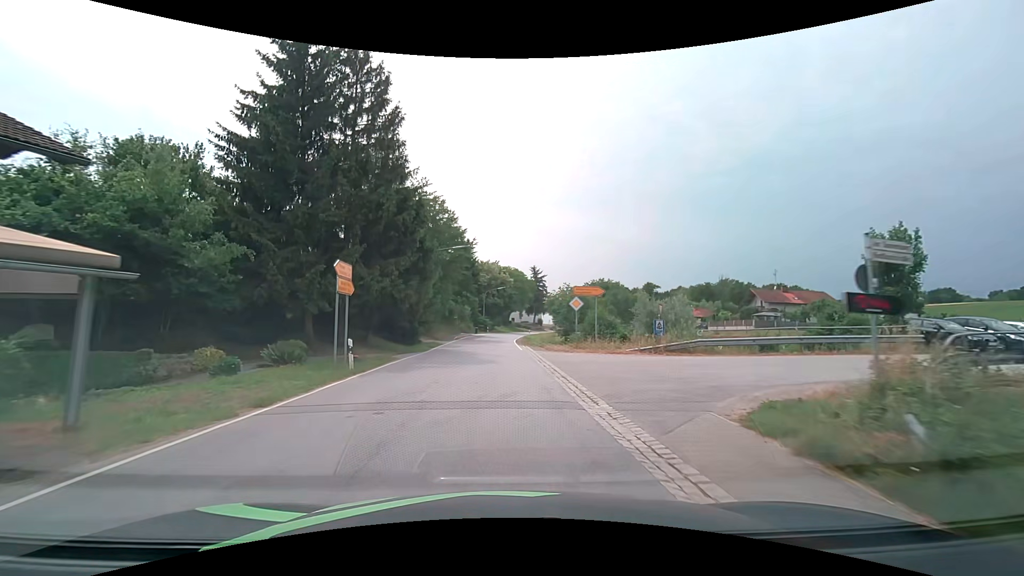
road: secondary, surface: asphalt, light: Day
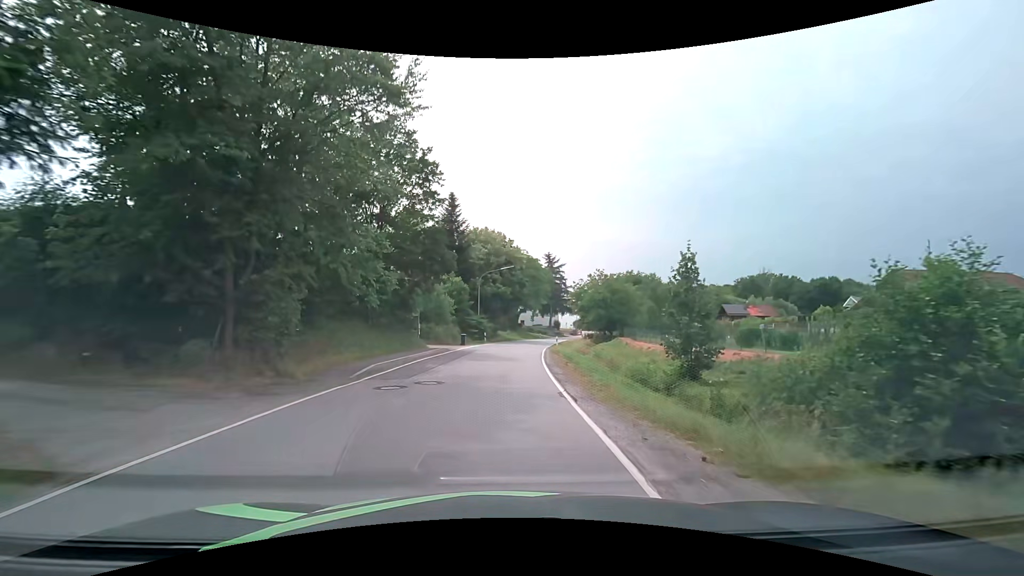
(-0.6, +33.8) m; -2°
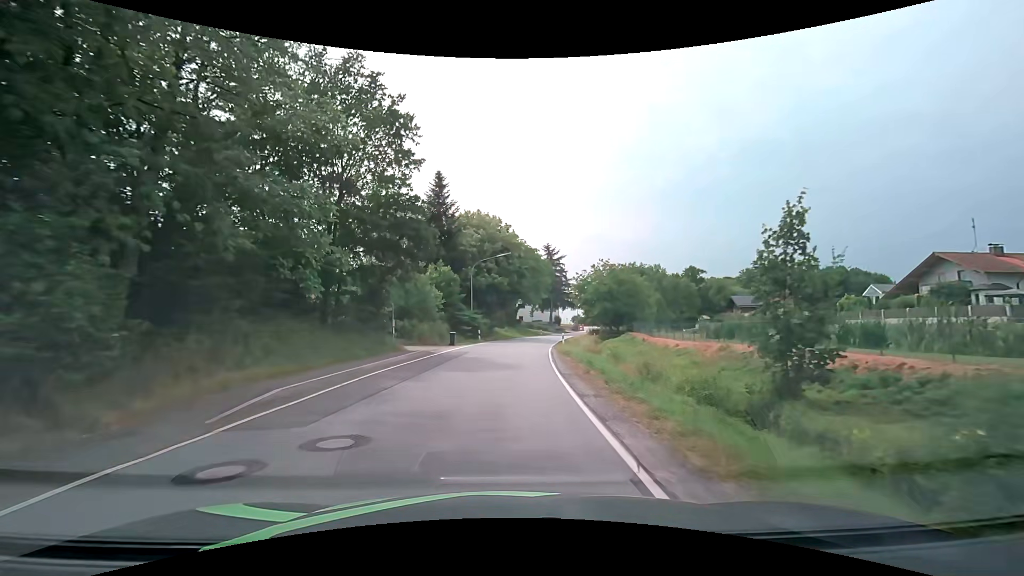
(+0.1, +6.8) m; +1°
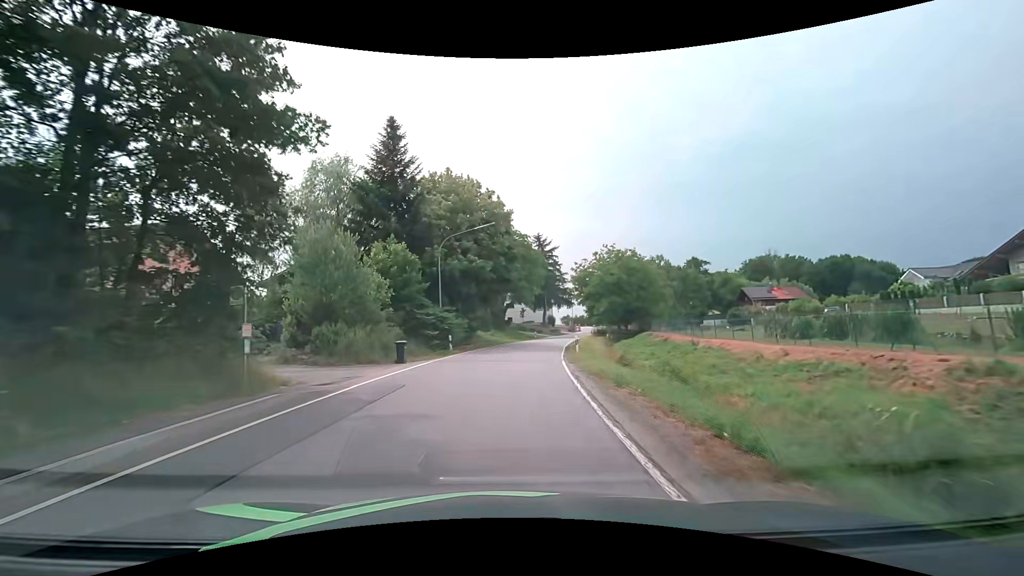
(0.0, +13.7) m; +1°
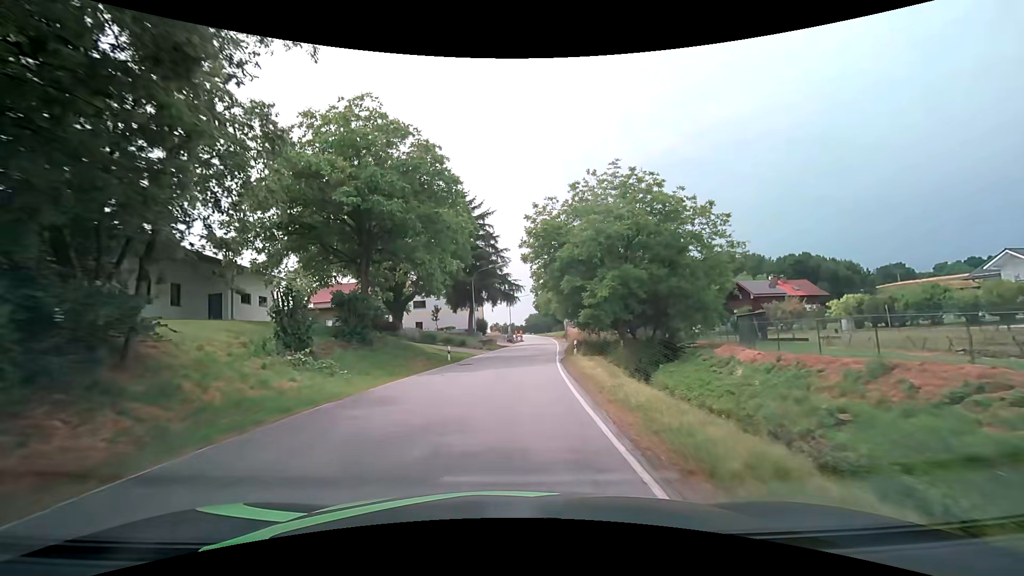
(+2.2, +34.8) m; +8°
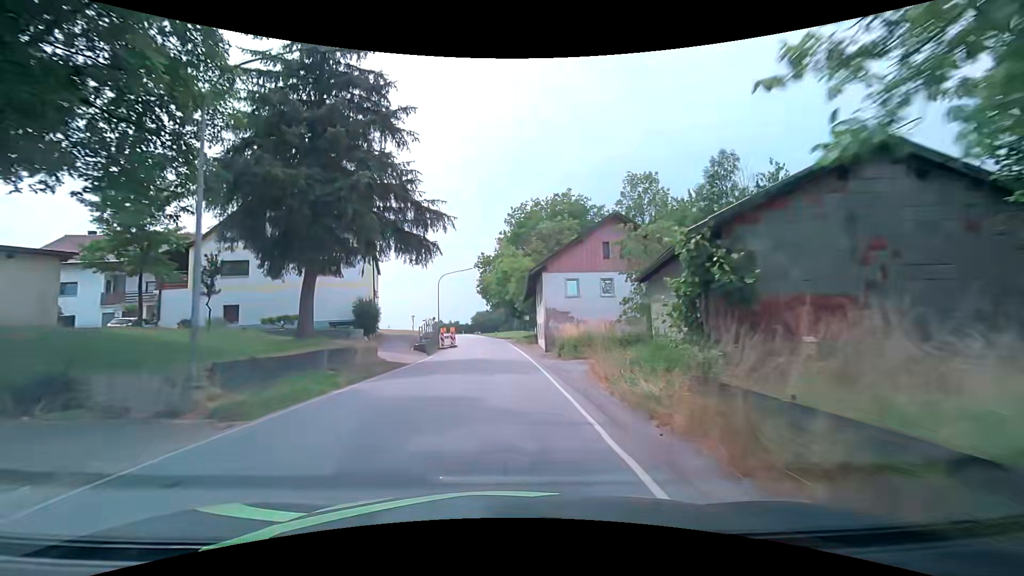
(+1.8, +35.9) m; +6°
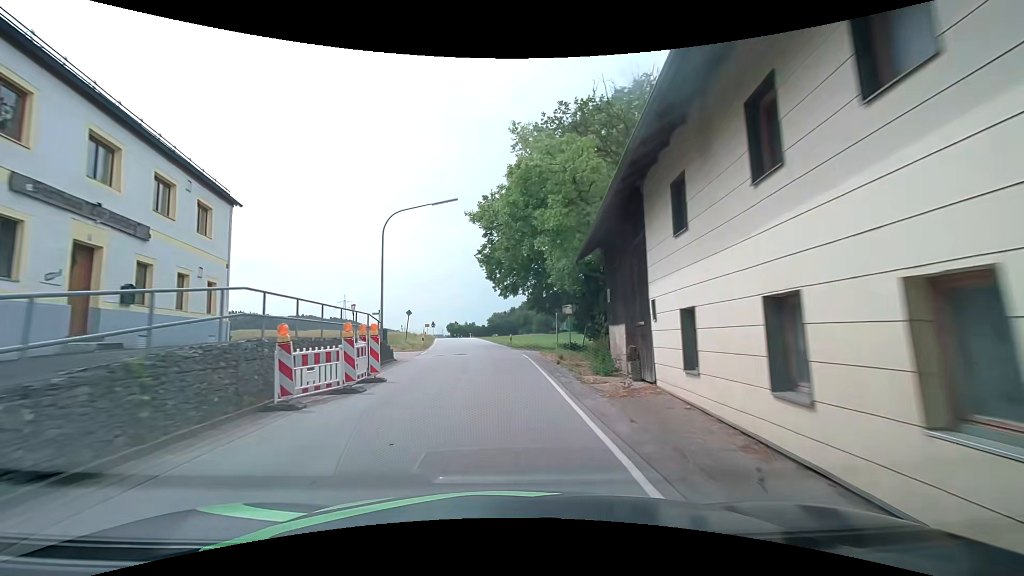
(-0.2, +29.3) m; -2°
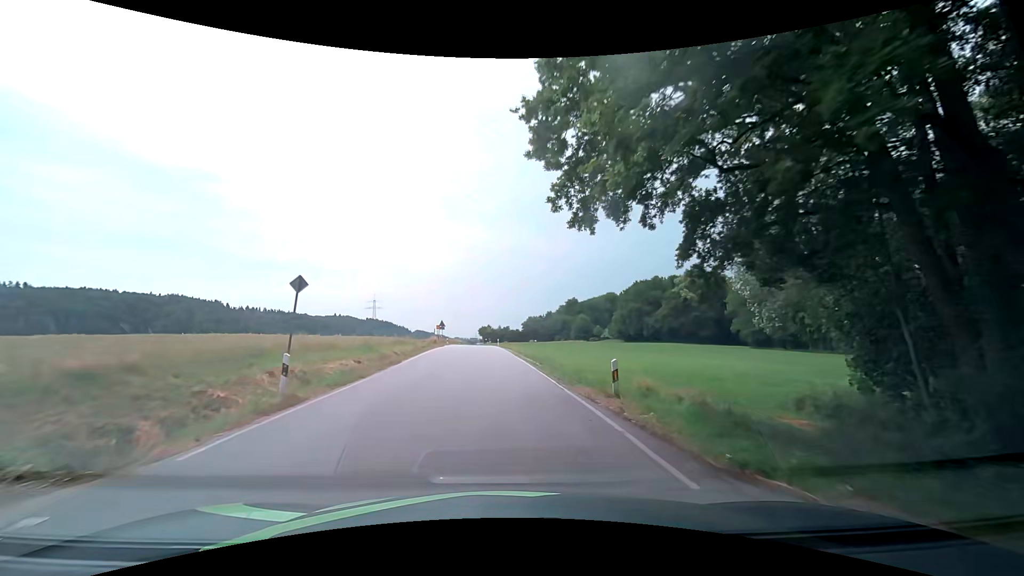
(-1.2, +30.0) m; -5°
(0, +10) (0, +20) (0, +30) (-1, +40) (-1, +50) (-2, +60) (-2, +70) (-3, +80) (-3, +90) (-4, +100) m
